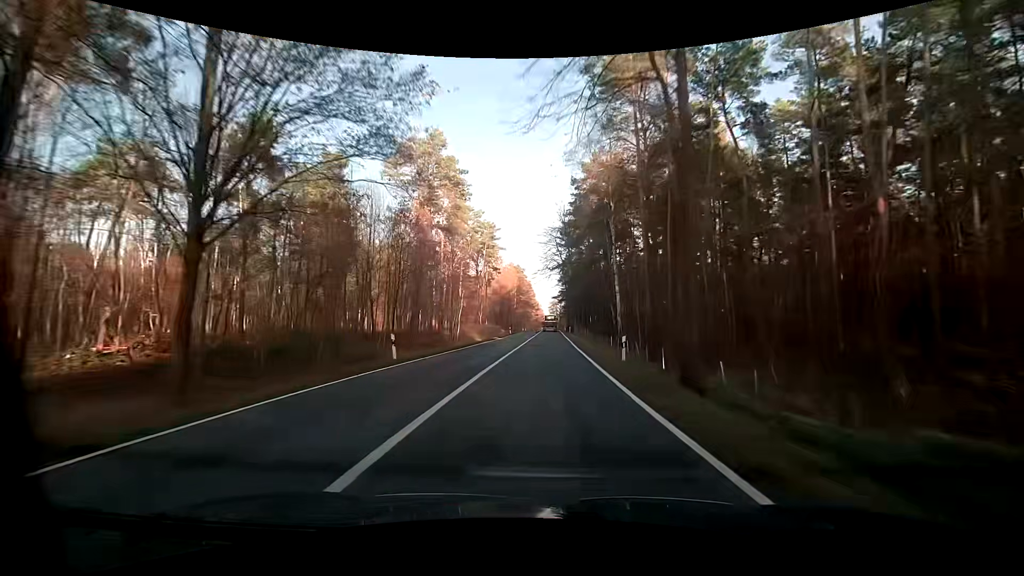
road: primary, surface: asphalt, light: Day
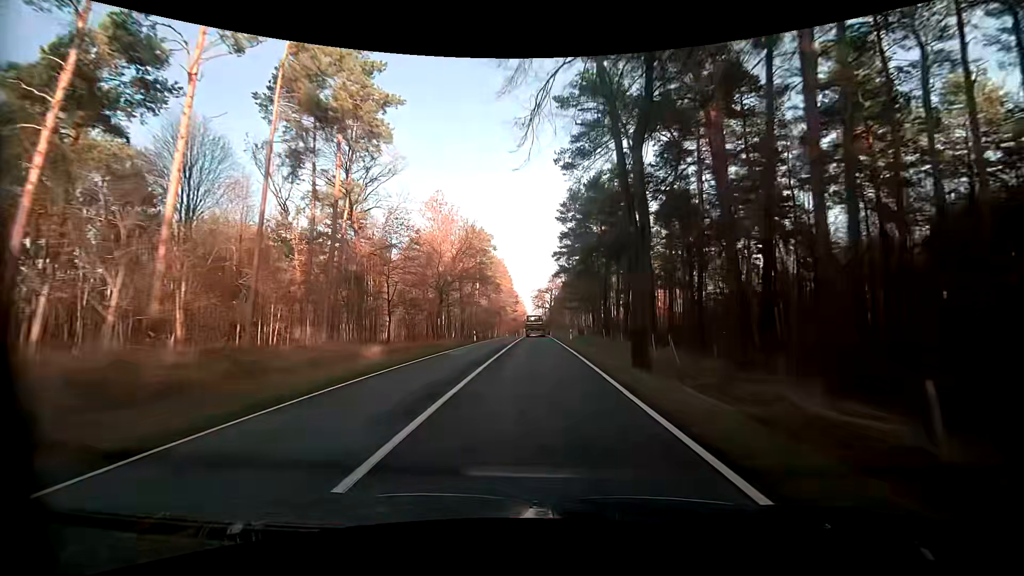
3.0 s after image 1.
(+1.7, +67.9) m; +2°
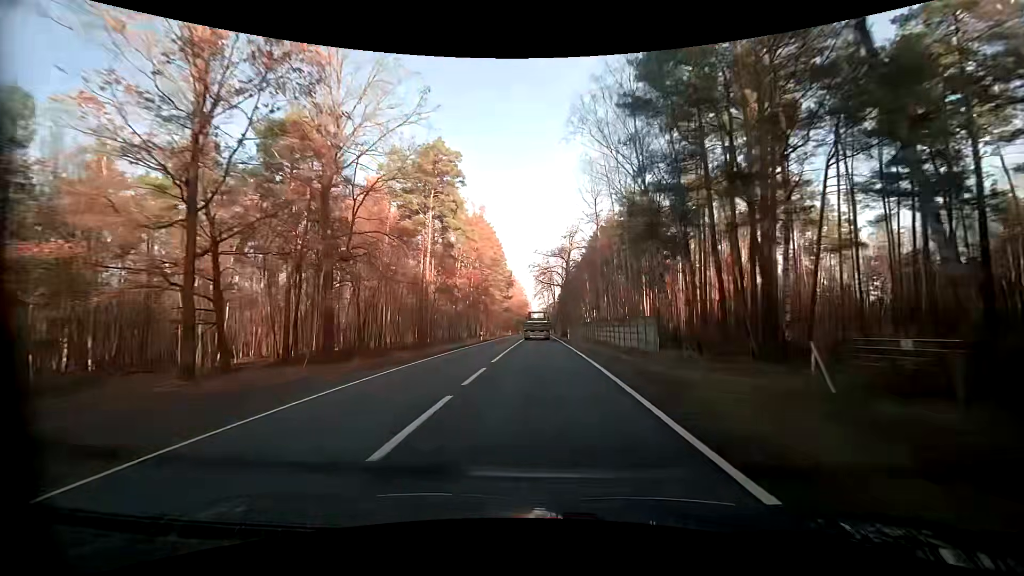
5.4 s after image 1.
(-0.5, +50.5) m; -1°
(0, +10) (0, +20) (0, +30) (0, +40) (0, +50) (0, +60) (0, +70) (0, +80) (+1, +90) (+1, +100) m
